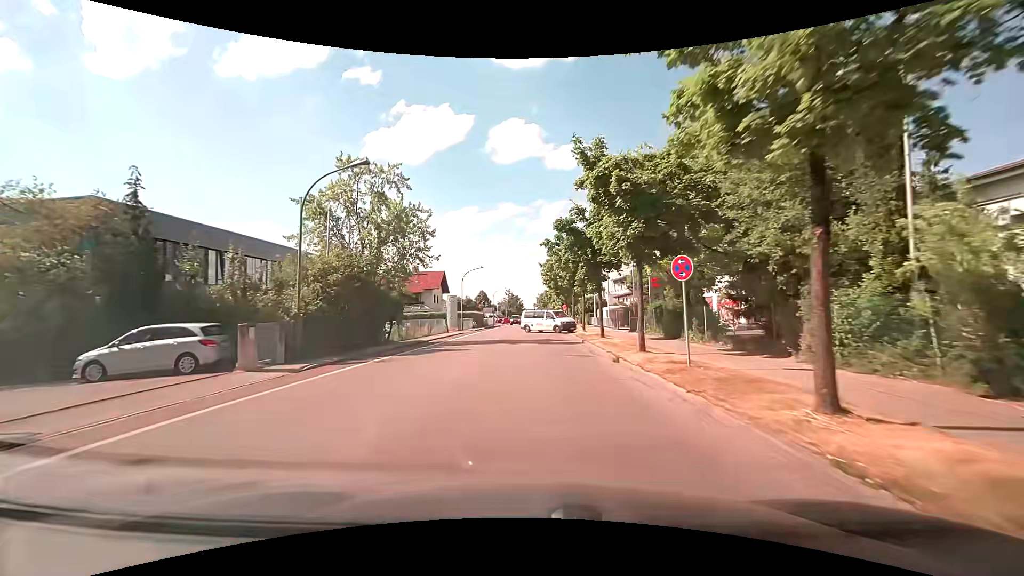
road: tertiary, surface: asphalt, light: Day
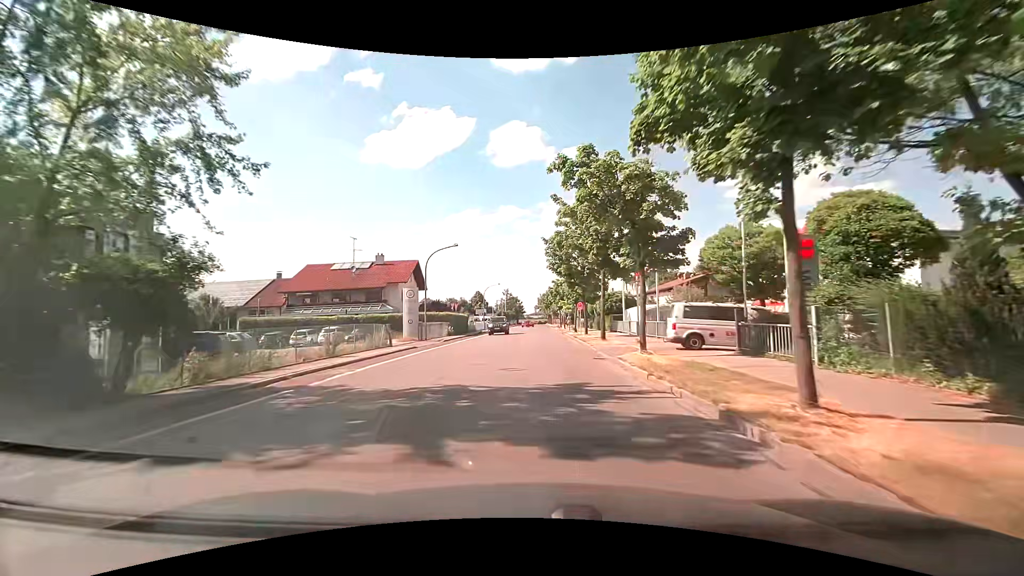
(+0.1, +19.5) m; 0°
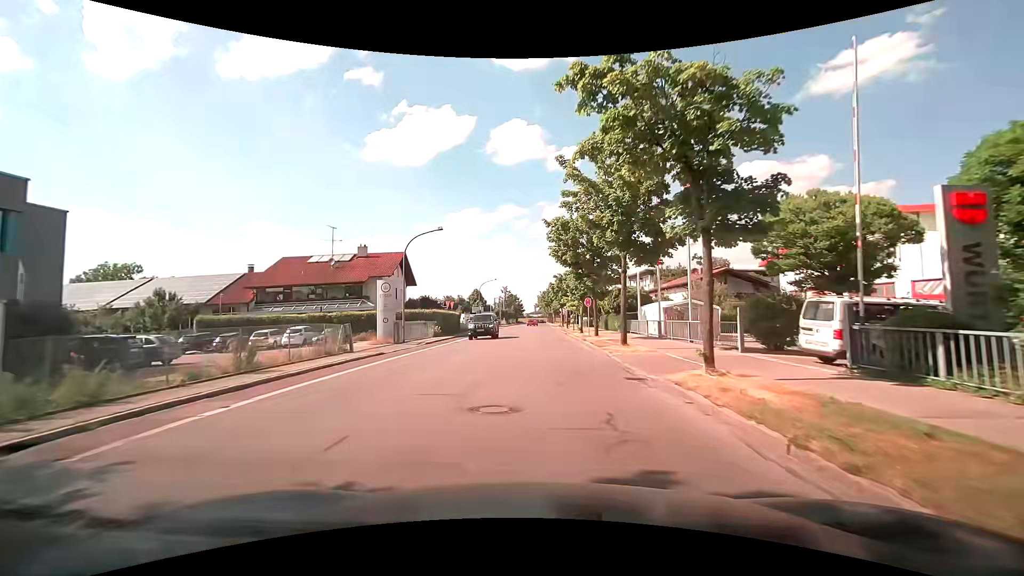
(0.0, +6.3) m; 0°
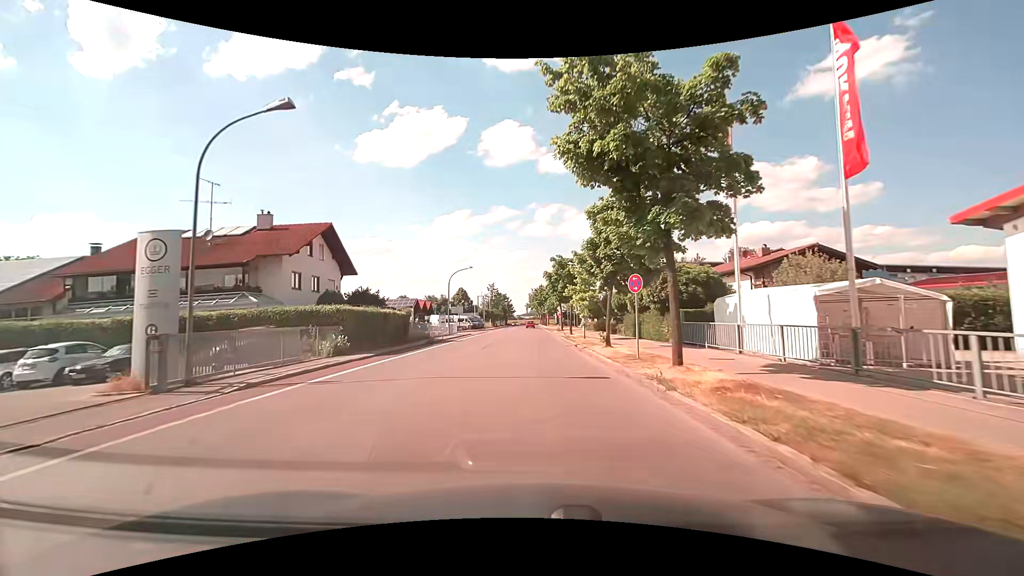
(+0.2, +18.9) m; +1°
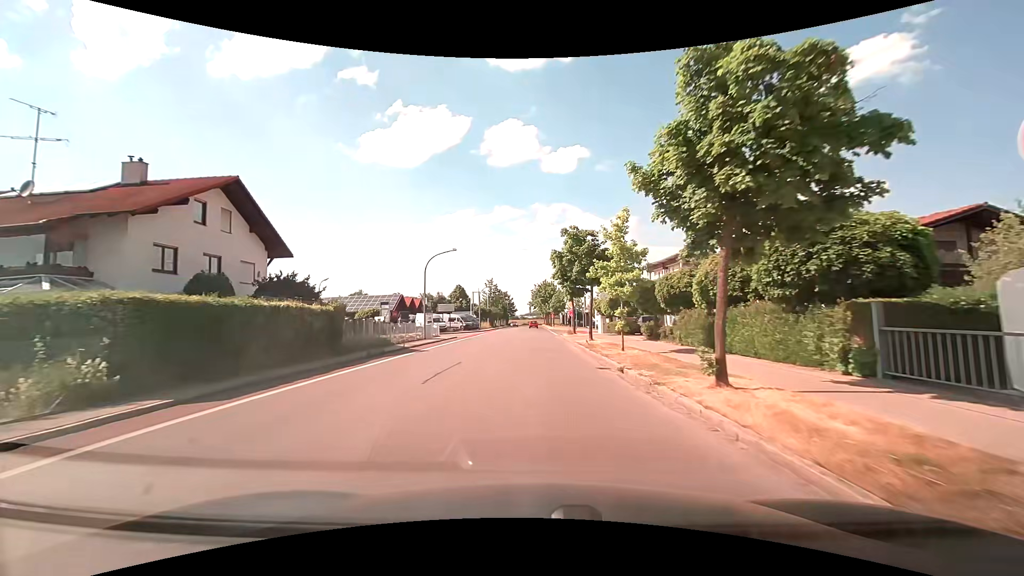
(0.0, +13.0) m; 0°
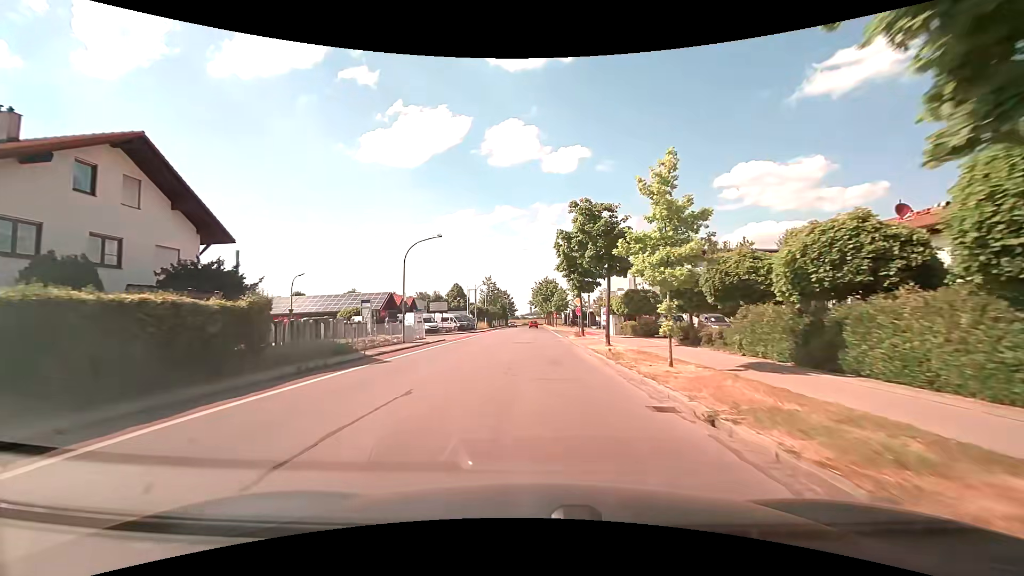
(0.0, +6.6) m; 0°
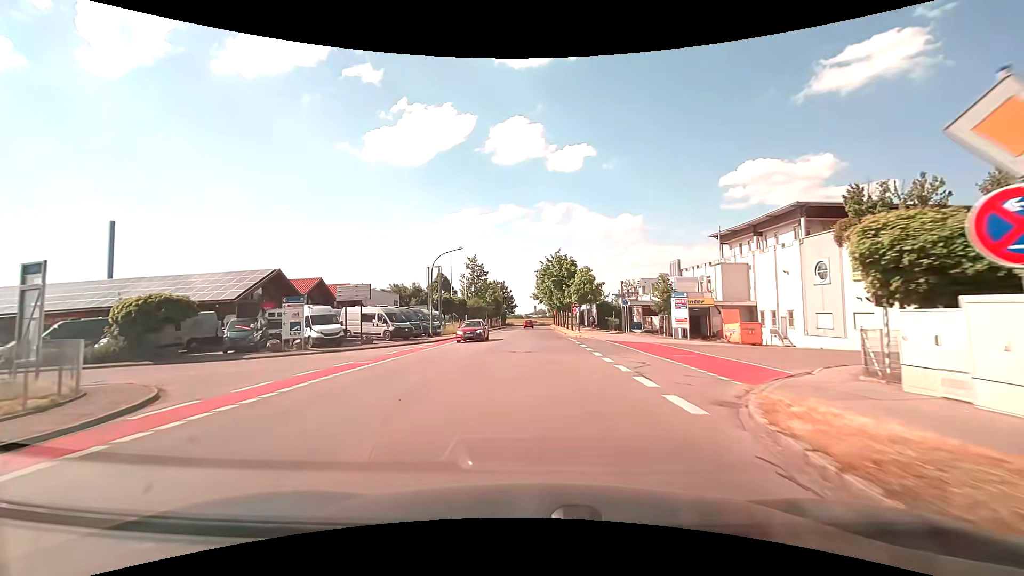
(-0.2, +34.2) m; -1°
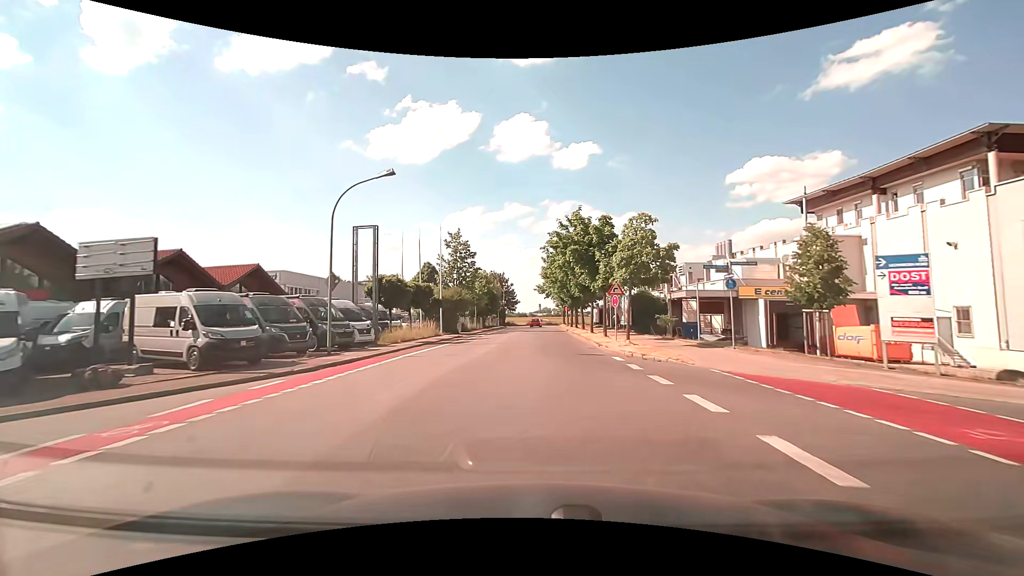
(0.0, +20.8) m; 0°
(0, +10) (0, +20) (0, +30) (0, +40) (+1, +50) (+1, +60) (+1, +70) (+1, +80) (+2, +90) (+6, +99) m
